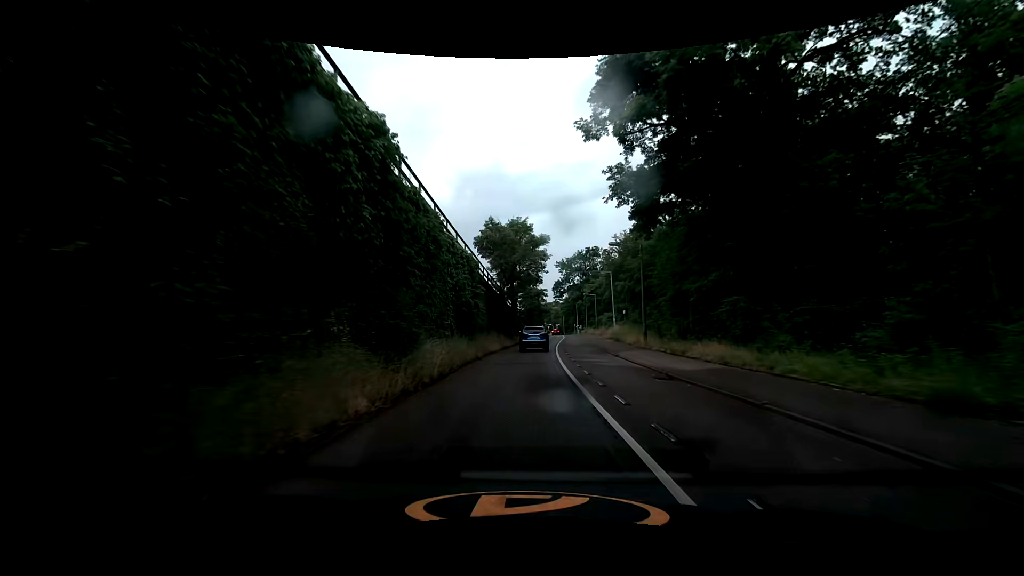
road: secondary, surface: asphalt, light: Day
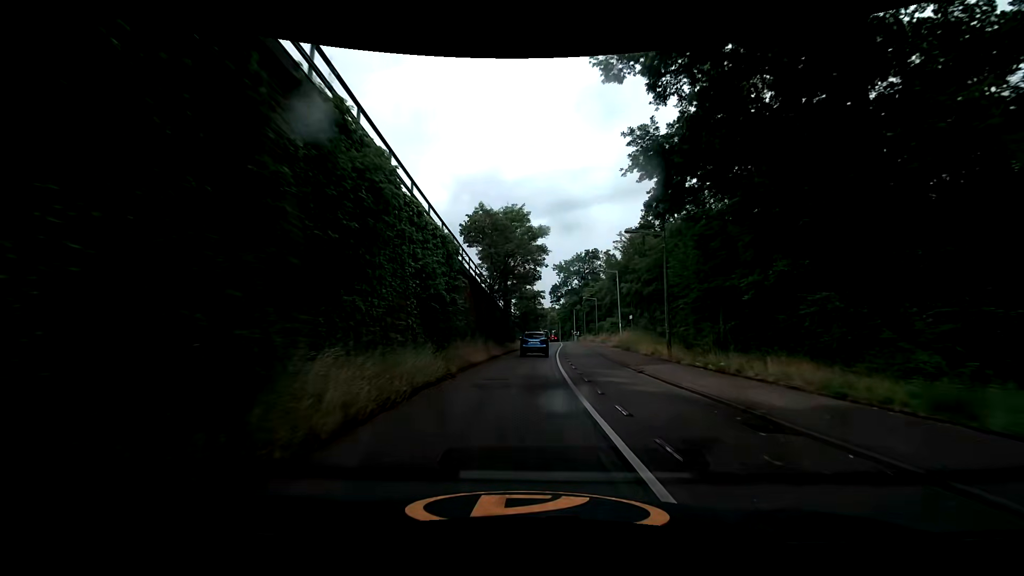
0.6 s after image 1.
(+0.1, +6.6) m; +1°
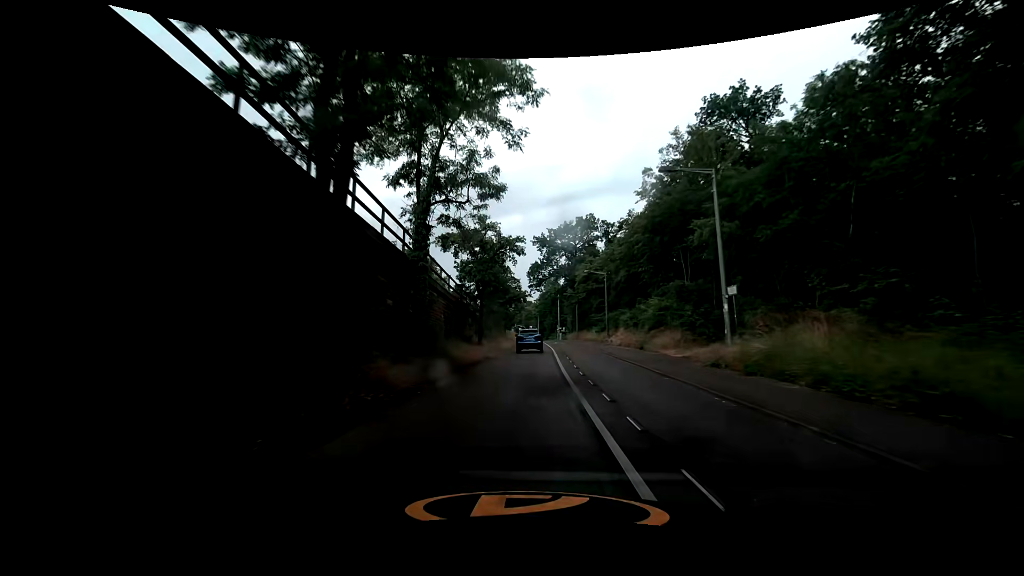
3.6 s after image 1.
(+0.8, +31.8) m; +3°
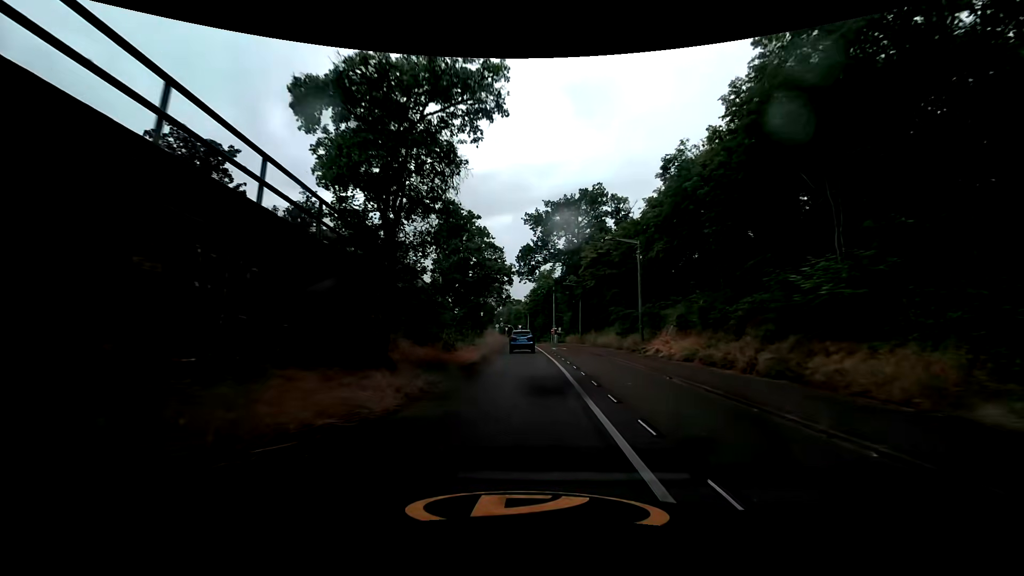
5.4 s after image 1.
(+0.3, +18.5) m; +2°
(0, +10) (0, +20) (0, +30) (0, +40) (0, +50) (-1, +60) (-1, +70) (0, +80) (0, +90) (-4, +99) m
